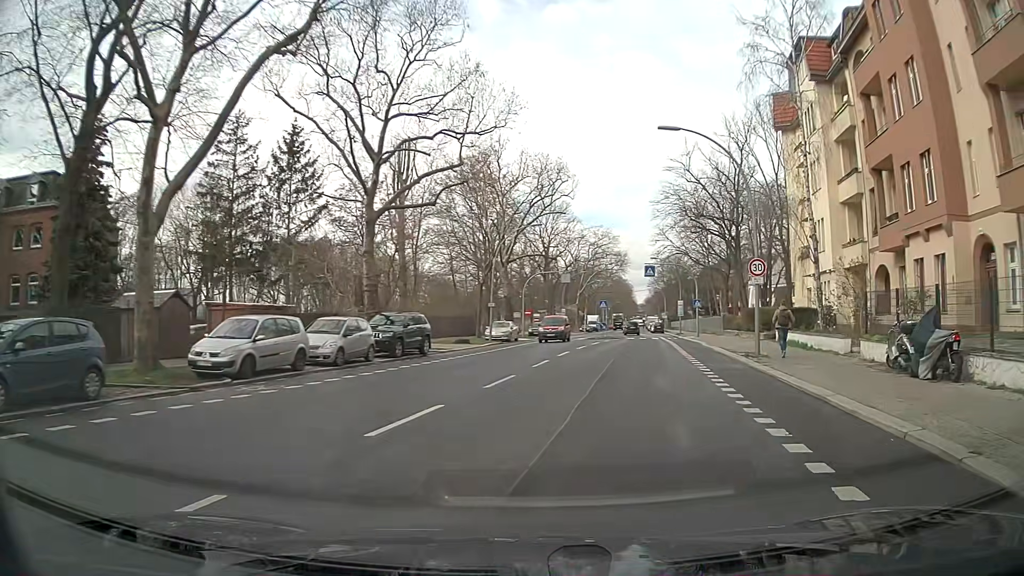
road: secondary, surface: asphalt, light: Day
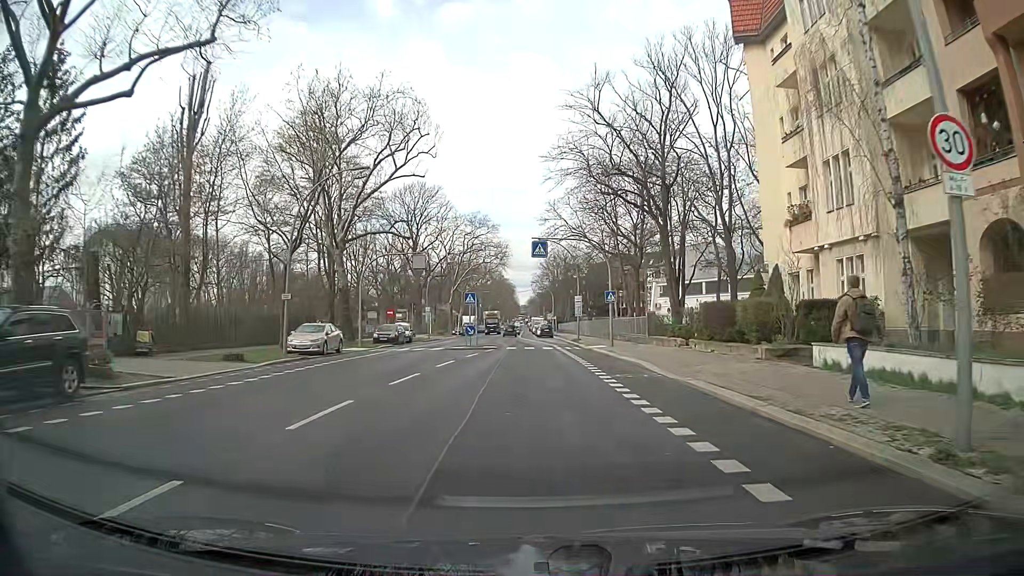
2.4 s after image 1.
(+2.3, +17.2) m; +9°
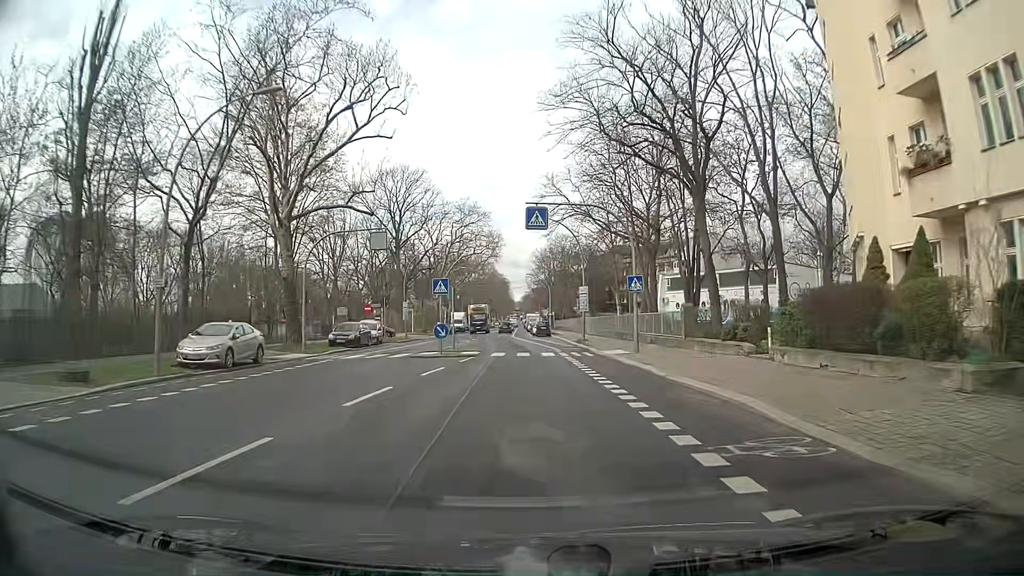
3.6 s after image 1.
(+0.1, +9.8) m; +1°
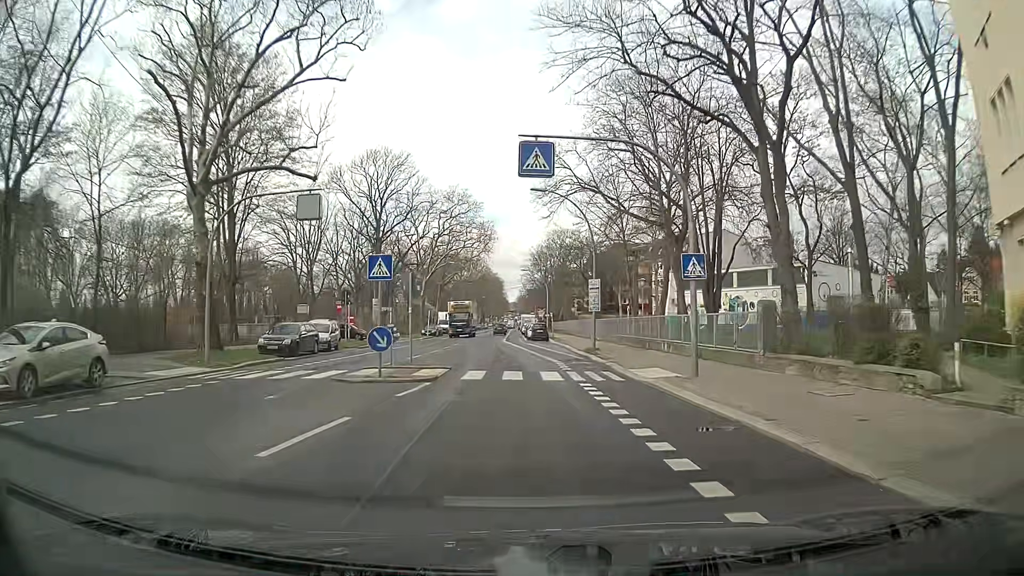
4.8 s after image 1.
(-0.1, +9.8) m; 0°
(0, +10) (0, +20) (-1, +30) (-1, +40) (-2, +50) (-3, +60) (-3, +70) (-3, +80) (-4, +90) (-4, +100) m
